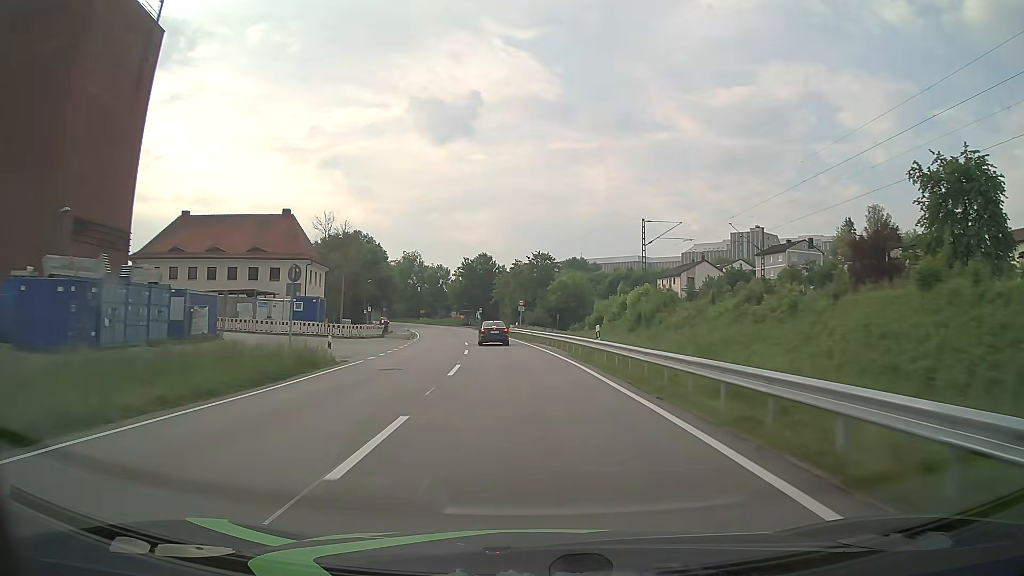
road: primary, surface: asphalt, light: Day
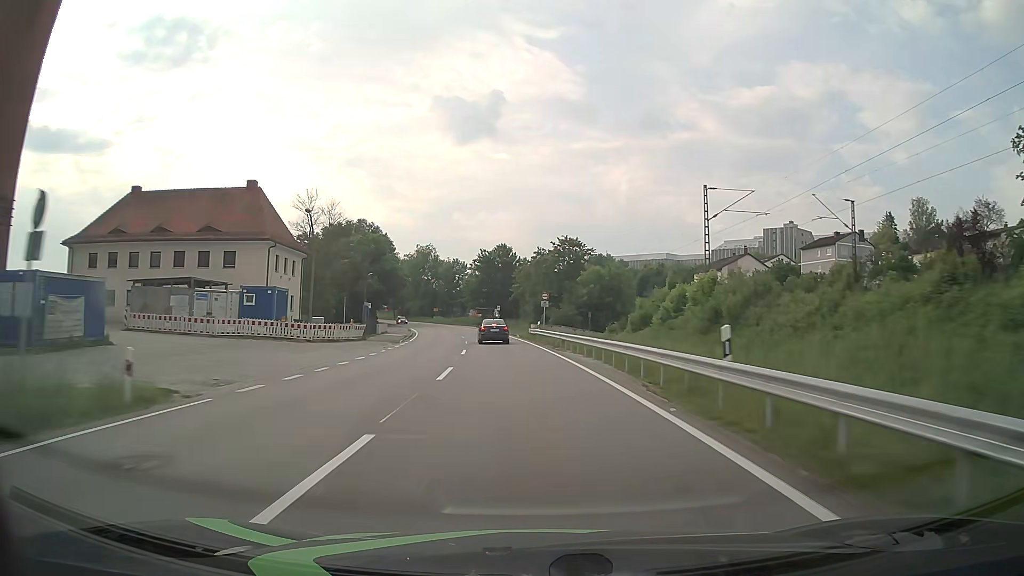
(-0.2, +14.1) m; -2°
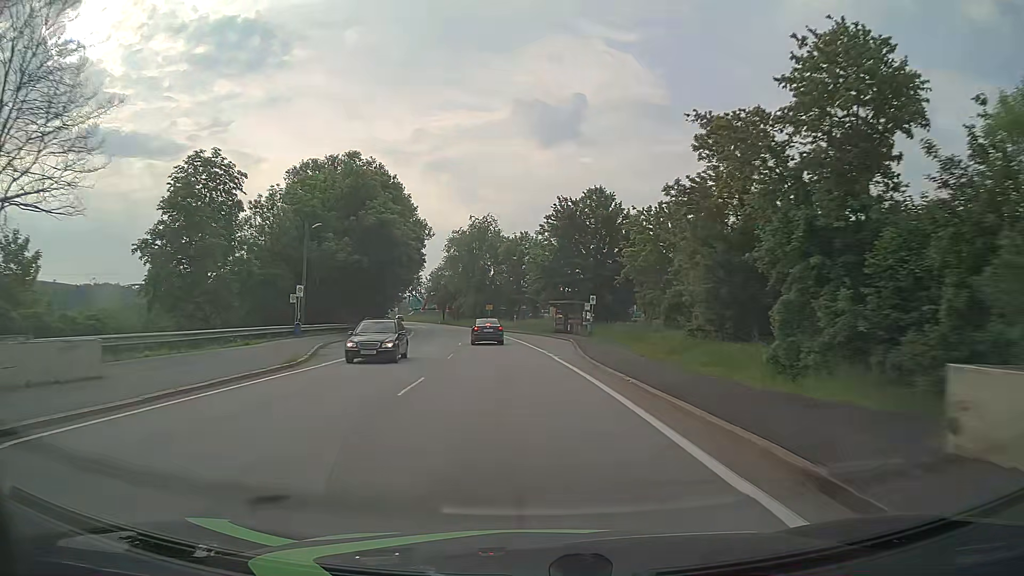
(-3.2, +51.2) m; -7°
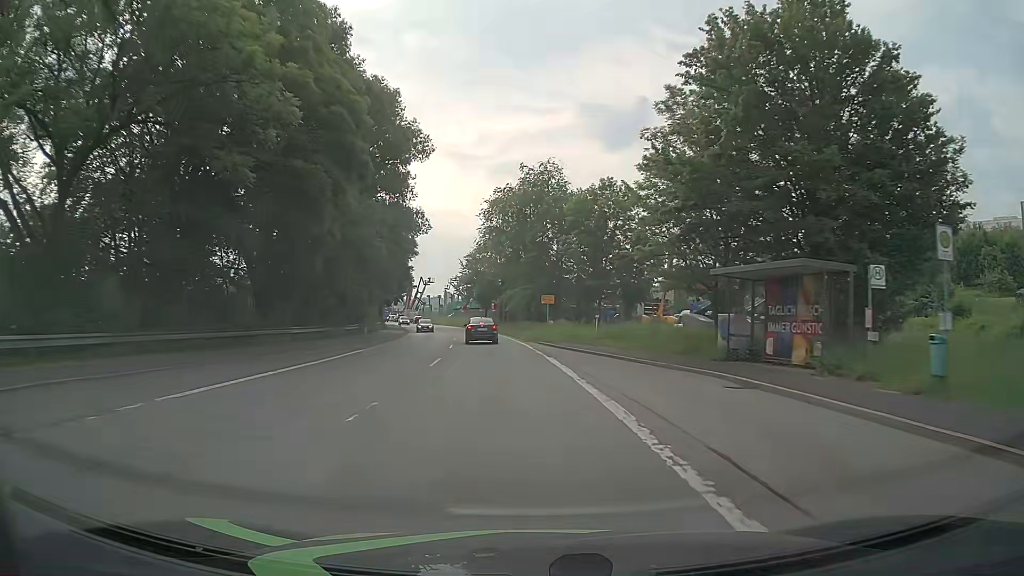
(-2.1, +40.3) m; -6°
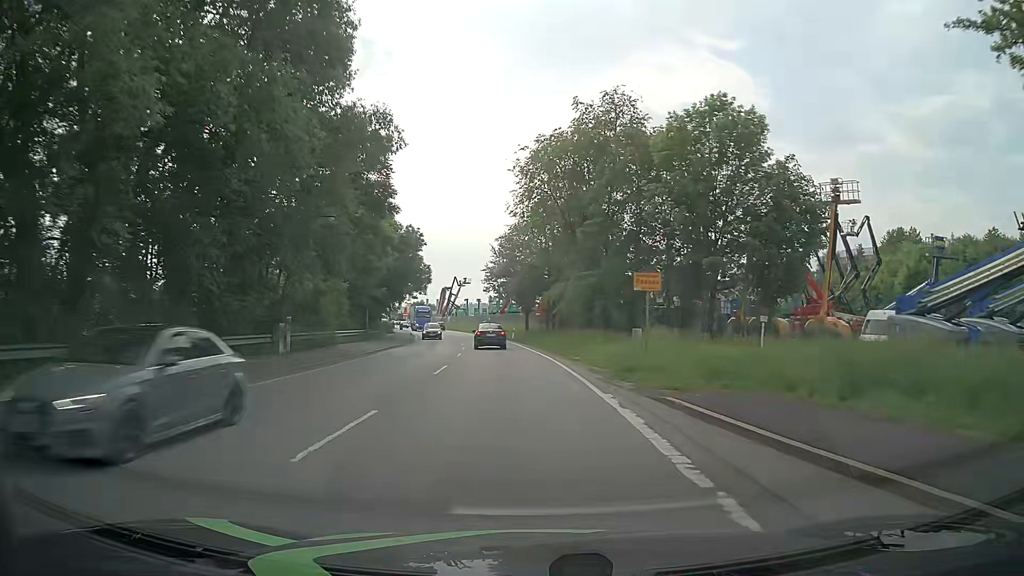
(-0.9, +25.0) m; -4°
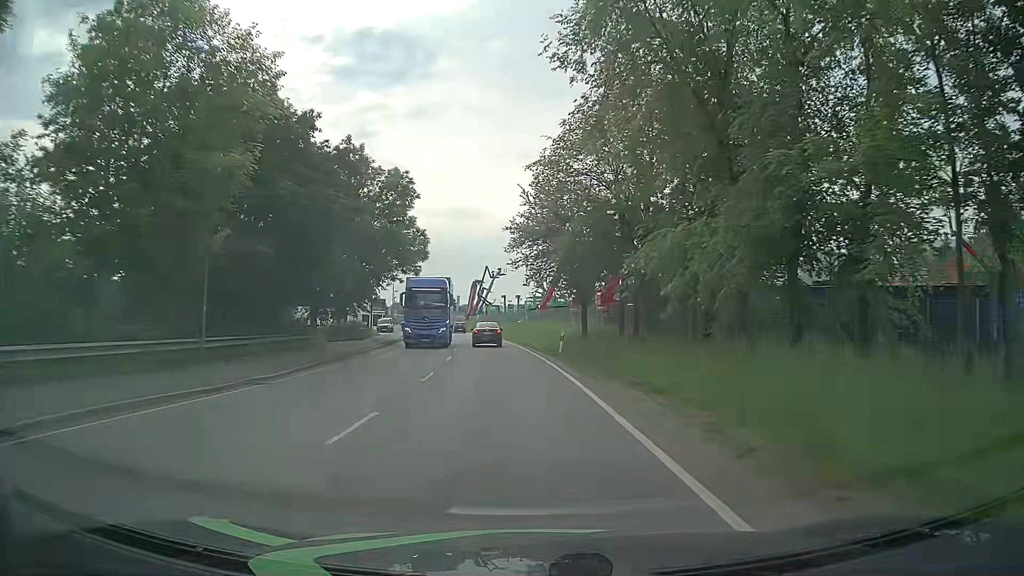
(-0.7, +29.9) m; -3°
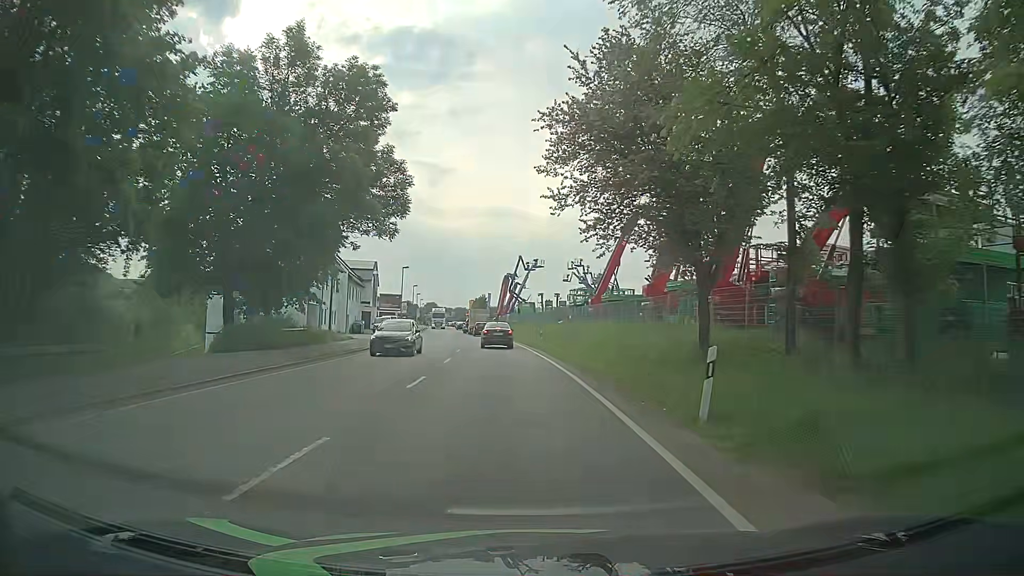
(-0.6, +20.9) m; -4°
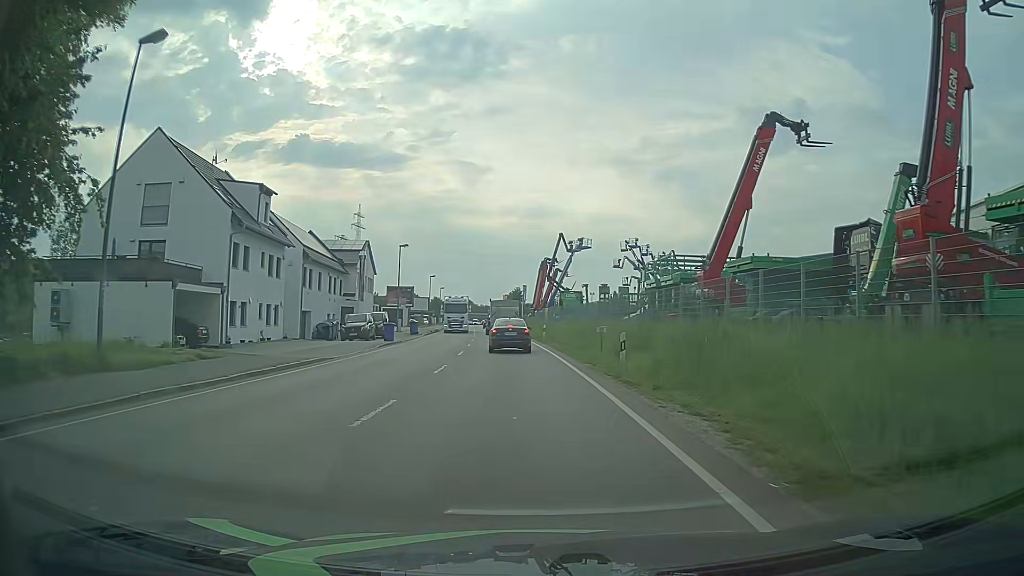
(-0.6, +23.2) m; -3°
(0, +10) (0, +20) (-1, +30) (-1, +40) (-2, +50) (-3, +60) (-4, +70) (-4, +80) (-5, +90) (-6, +100) m
